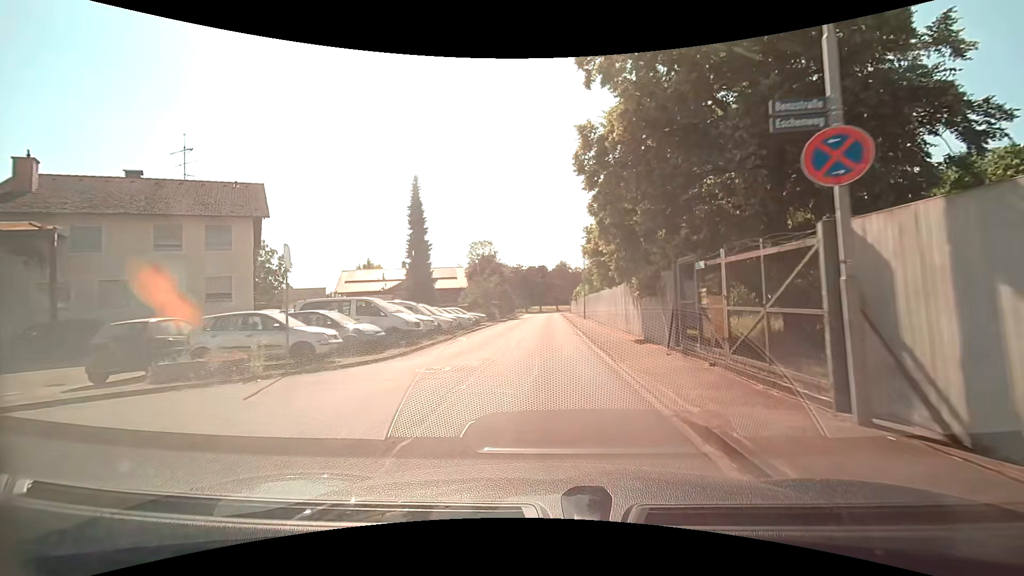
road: unclassified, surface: asphalt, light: Day
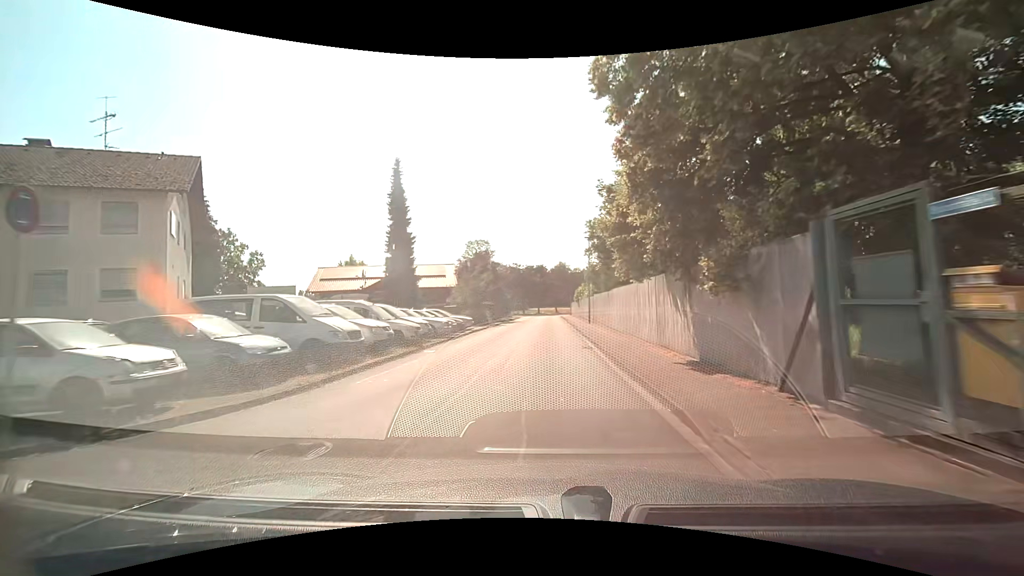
(0.0, +6.2) m; 0°
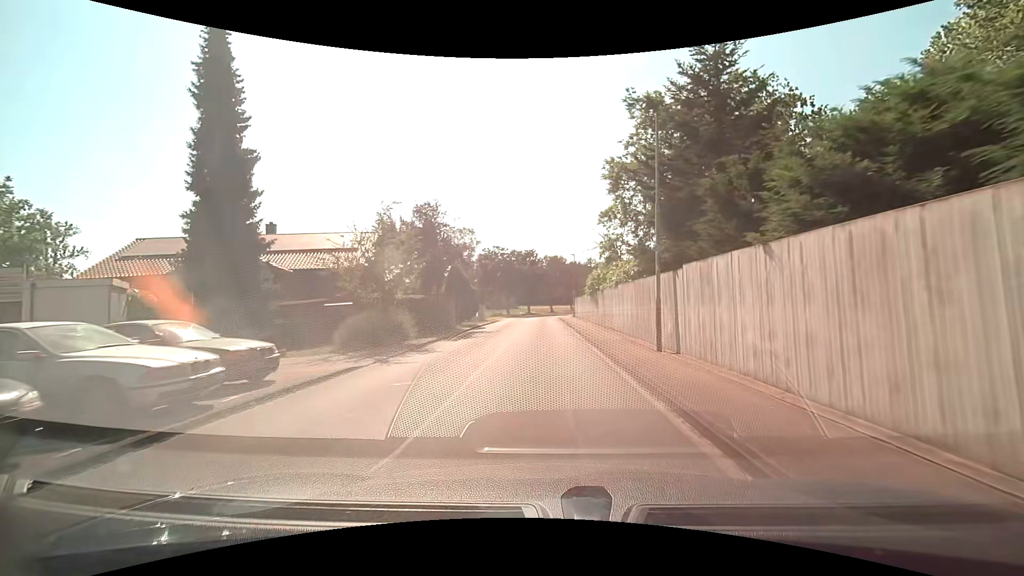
(+0.3, +24.3) m; +1°
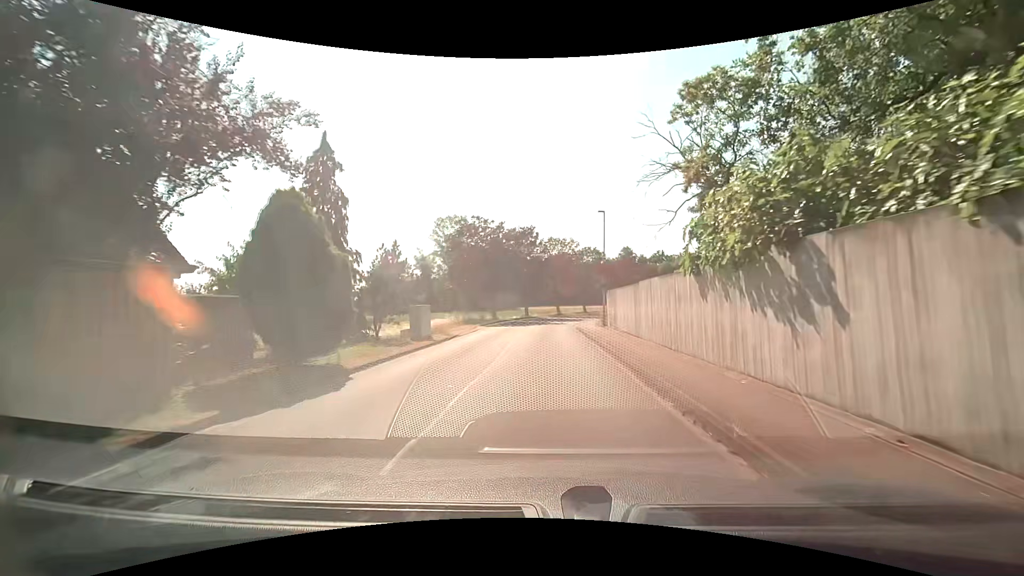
(0.0, +23.8) m; -1°
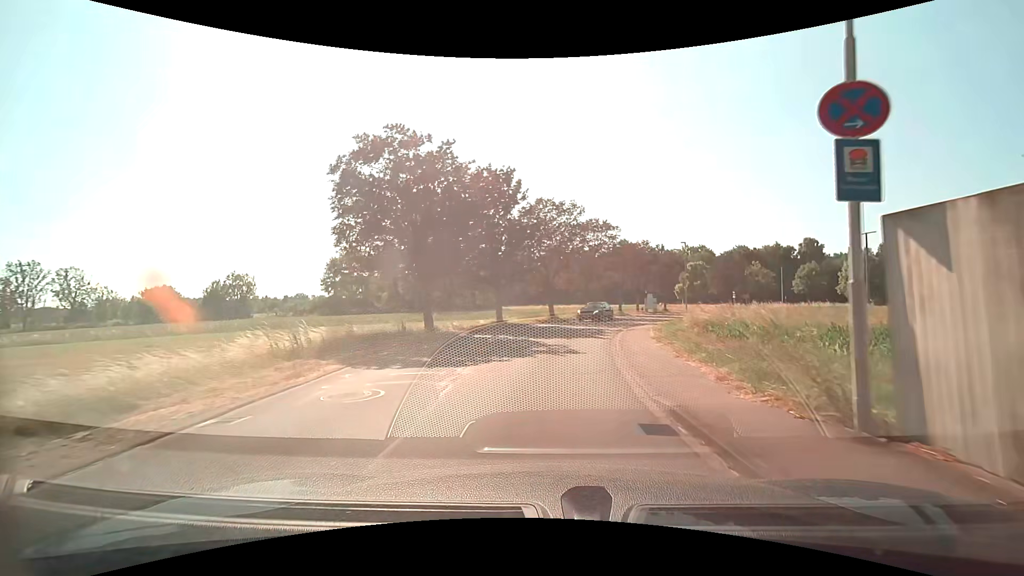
(+0.3, +23.2) m; +2°
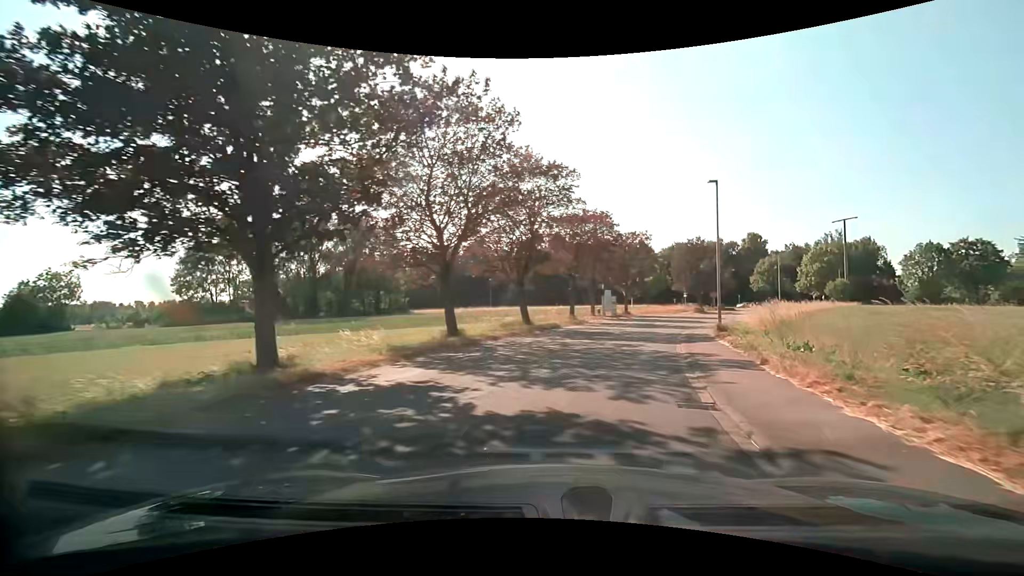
(+1.4, +21.8) m; +8°
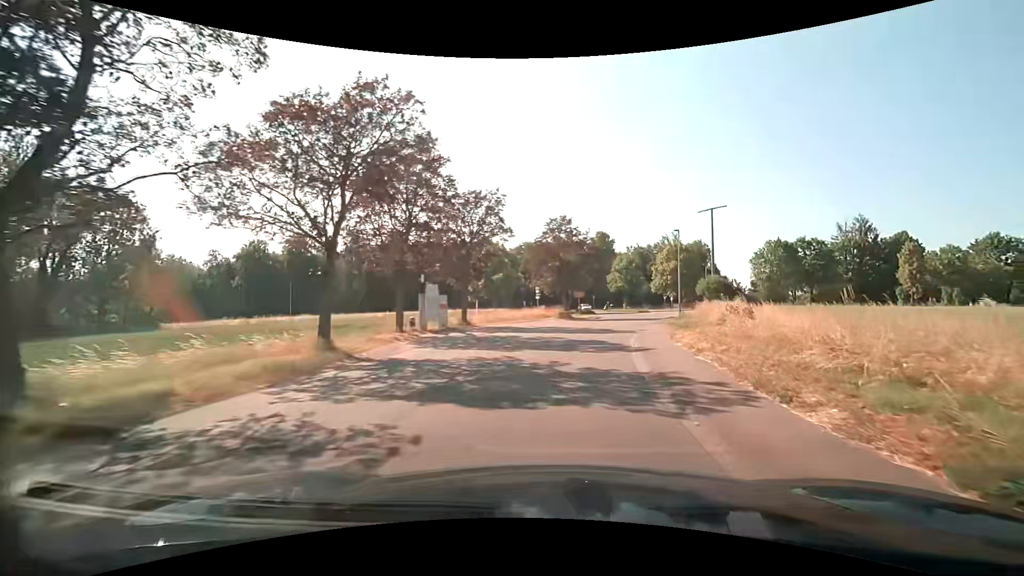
(+3.4, +20.7) m; +18°
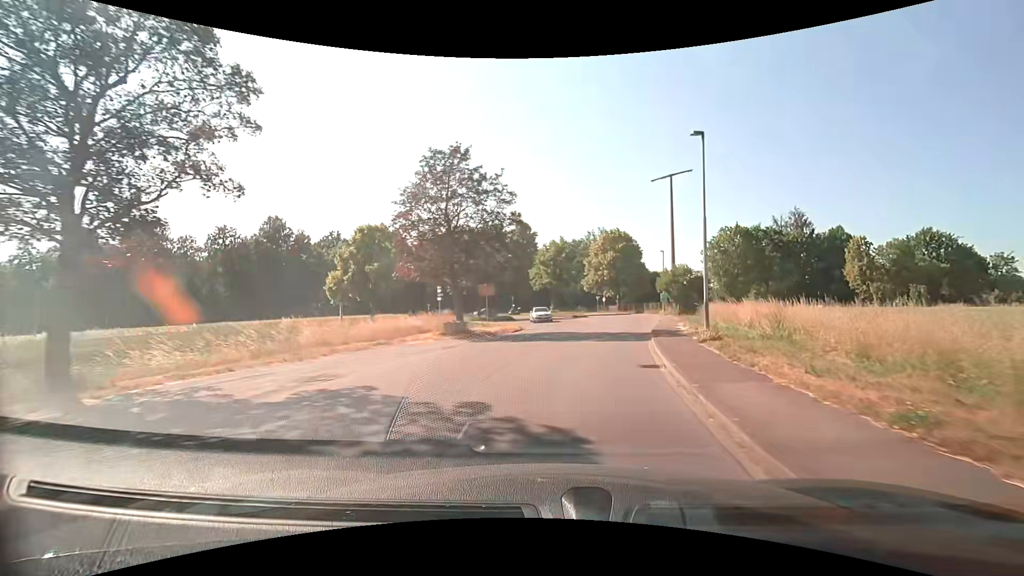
(+1.9, +21.7) m; +8°
